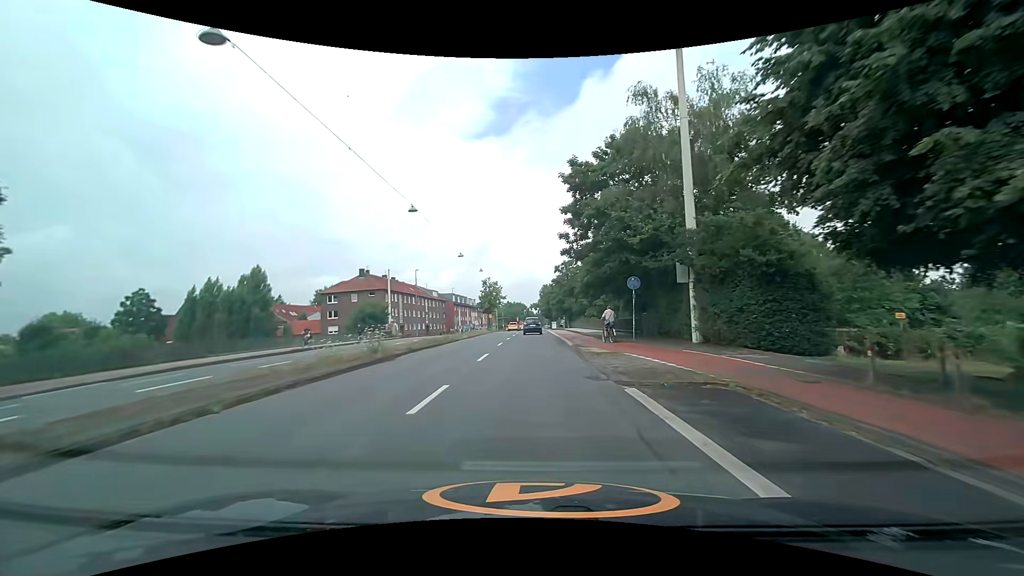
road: primary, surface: asphalt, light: Day
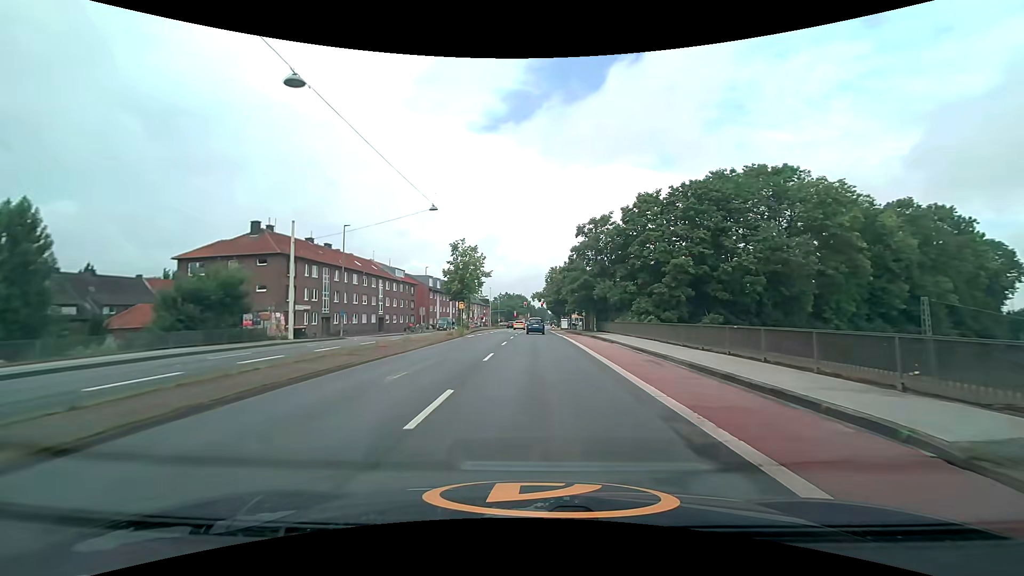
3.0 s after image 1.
(-0.1, +36.9) m; -1°
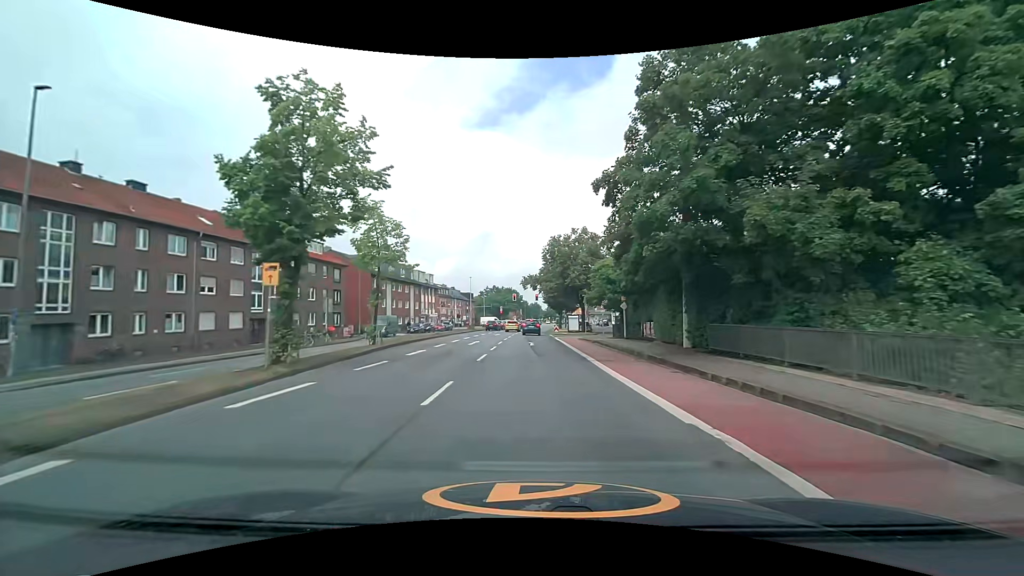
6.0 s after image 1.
(+0.9, +34.0) m; +2°
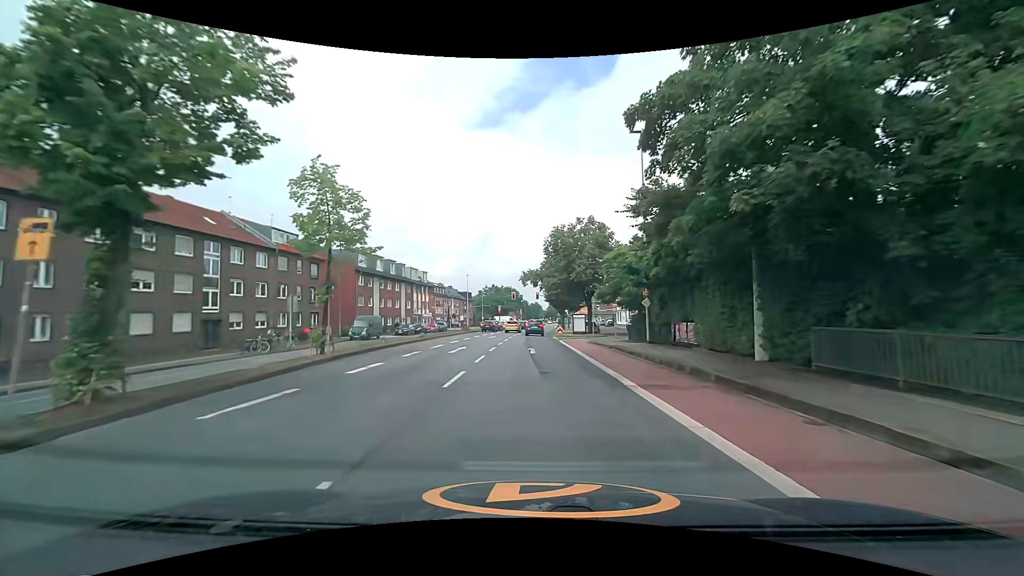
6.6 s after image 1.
(0.0, +6.6) m; 0°
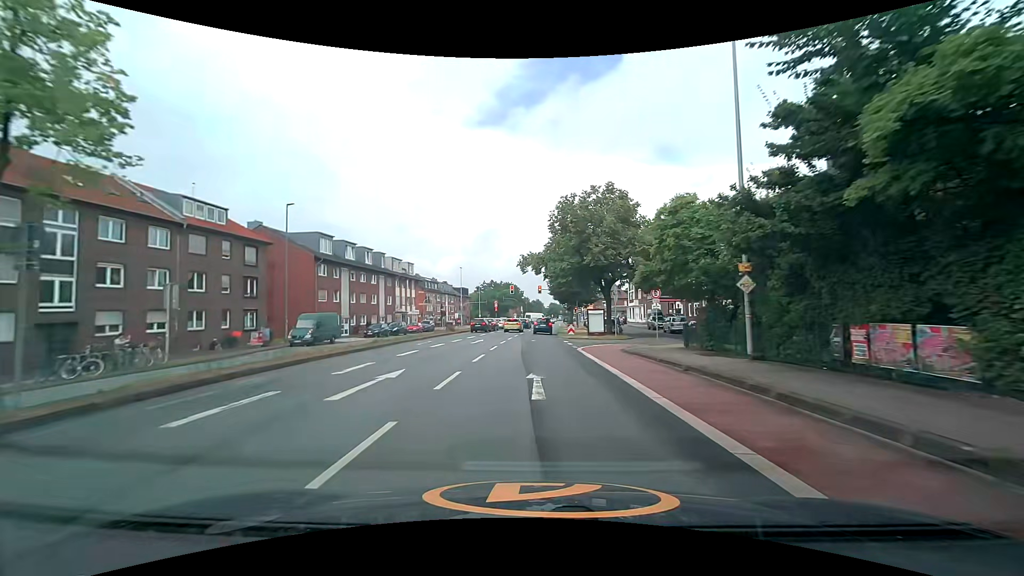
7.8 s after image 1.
(0.0, +12.8) m; 0°
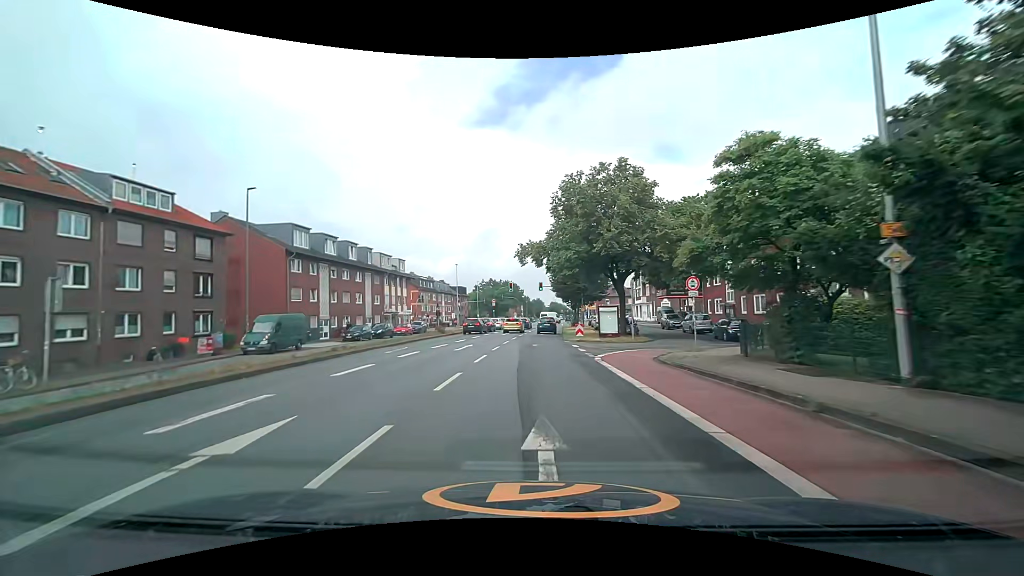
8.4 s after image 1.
(0.0, +6.2) m; 0°
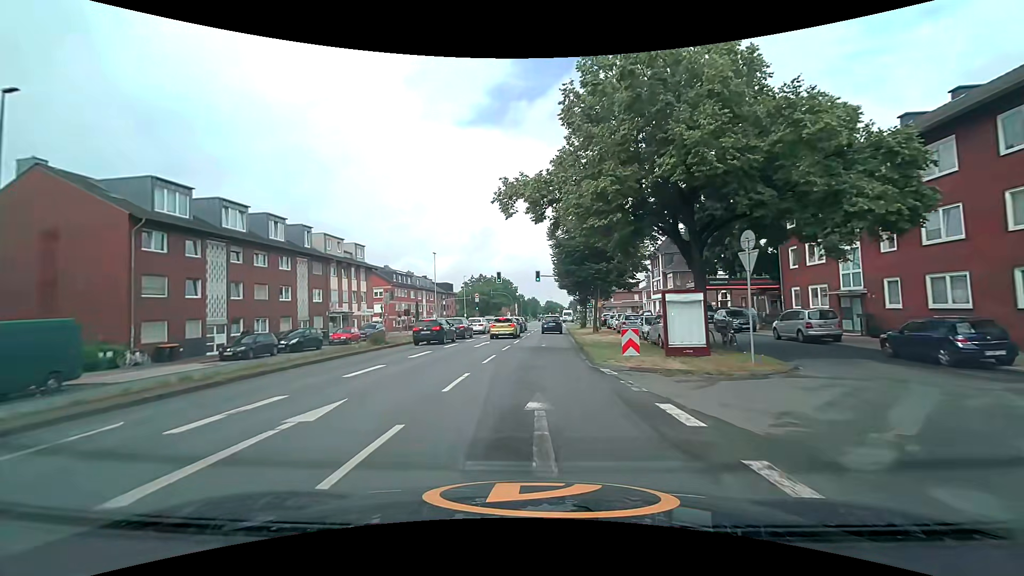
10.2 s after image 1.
(-0.1, +17.6) m; 0°
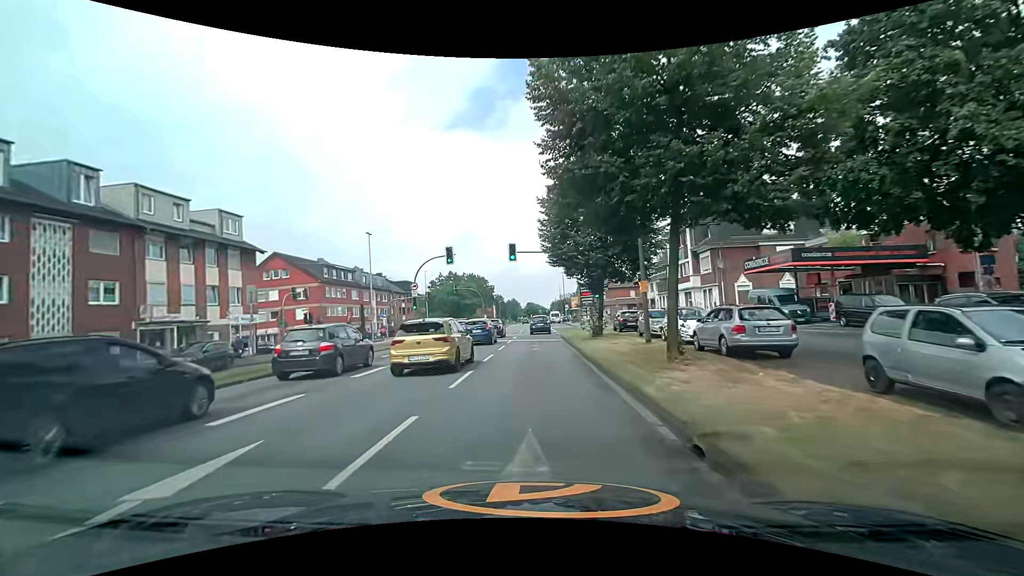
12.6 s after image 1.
(+0.6, +23.0) m; +3°
(0, +10) (0, +20) (0, +30) (0, +40) (0, +50) (+1, +60) (+1, +70) (+1, +80) (+1, +90) (+1, +100) m
